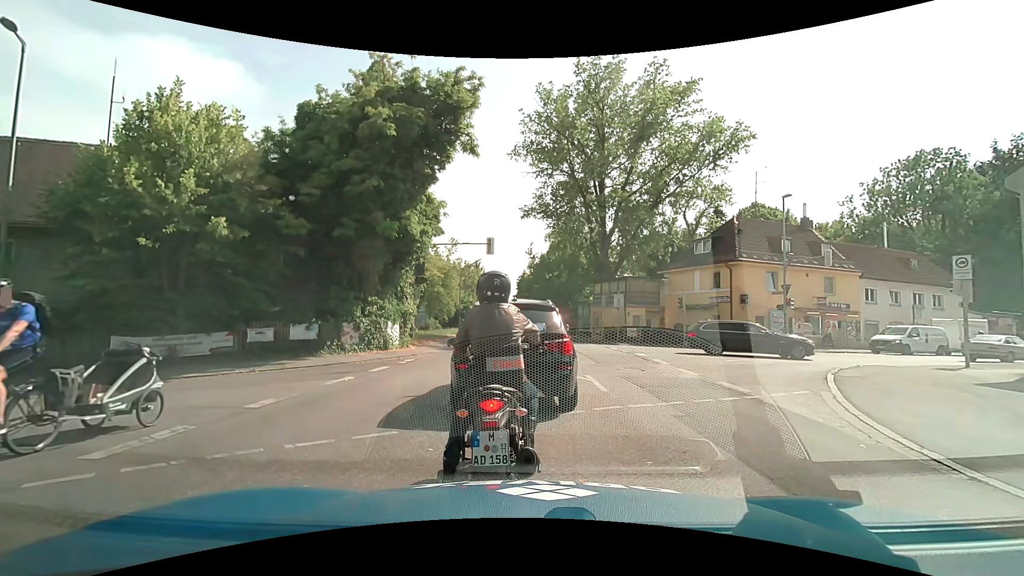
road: secondary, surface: asphalt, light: Day
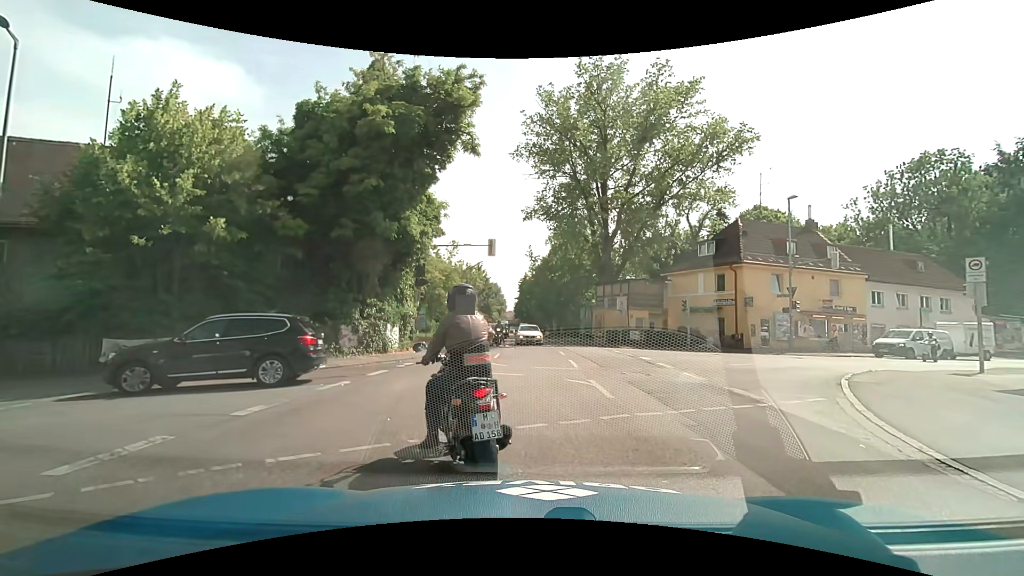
(0.0, +0.4) m; 0°
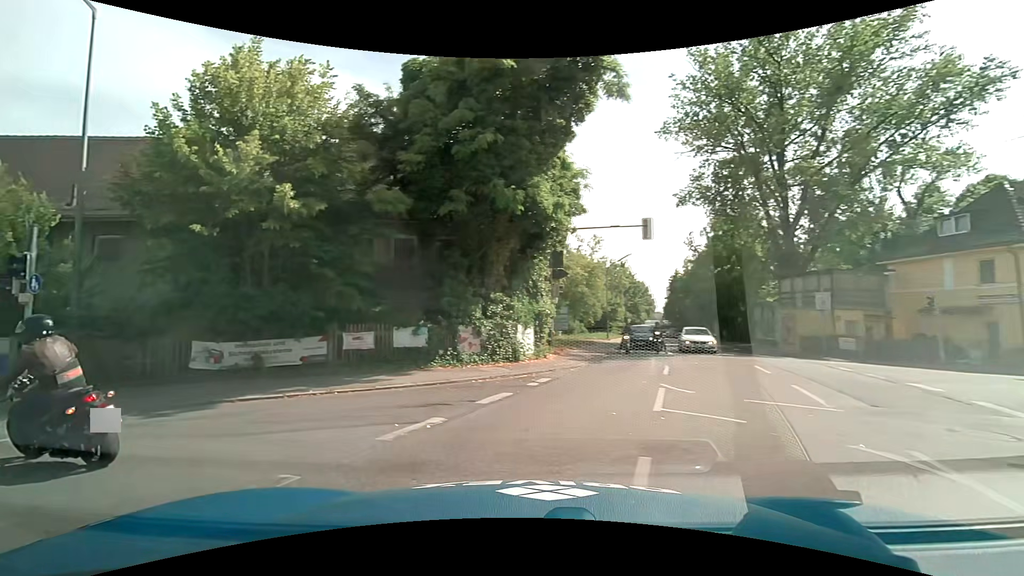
(-0.4, +5.6) m; -16°
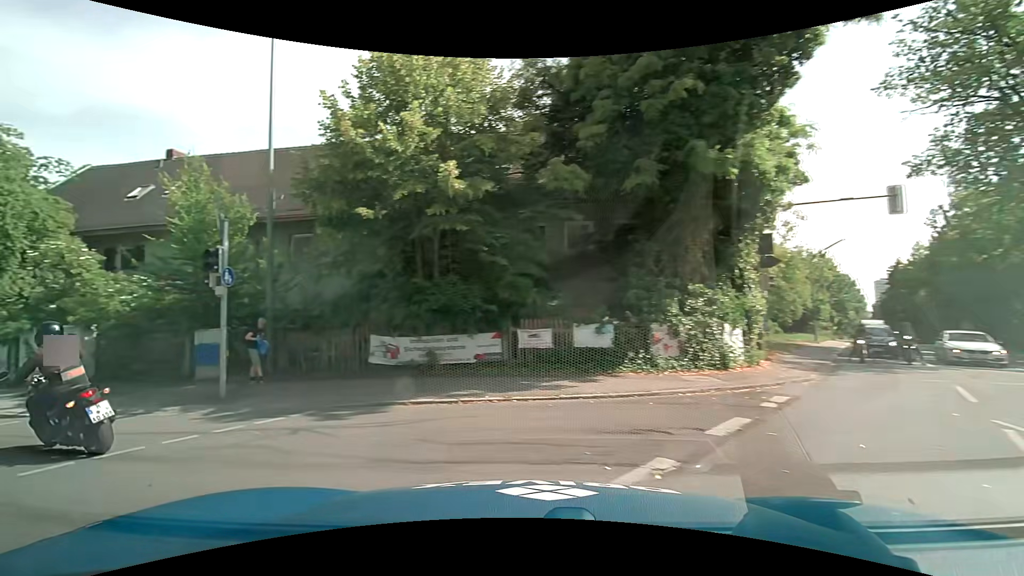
(-0.4, +2.4) m; -18°
